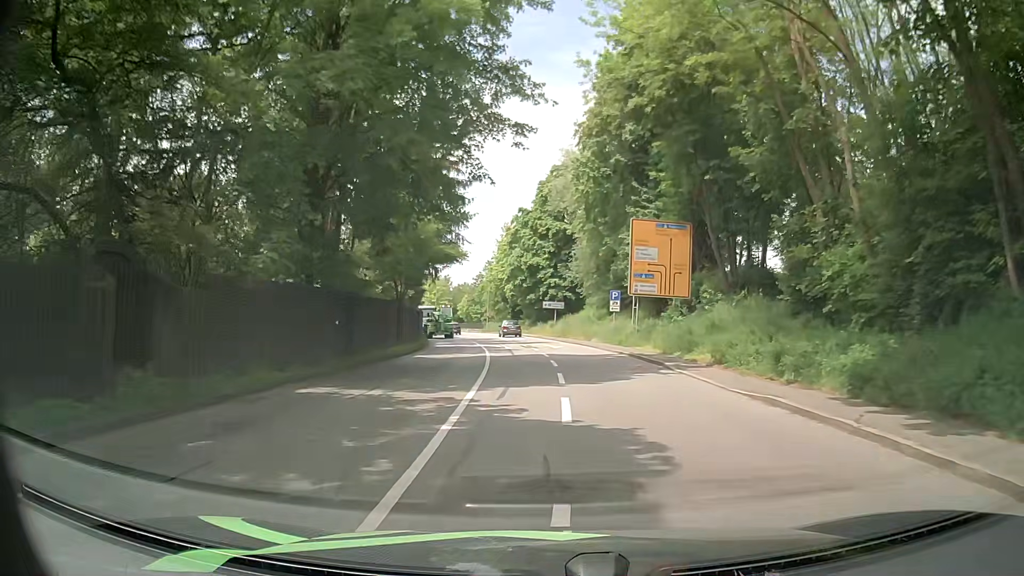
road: primary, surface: asphalt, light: Day
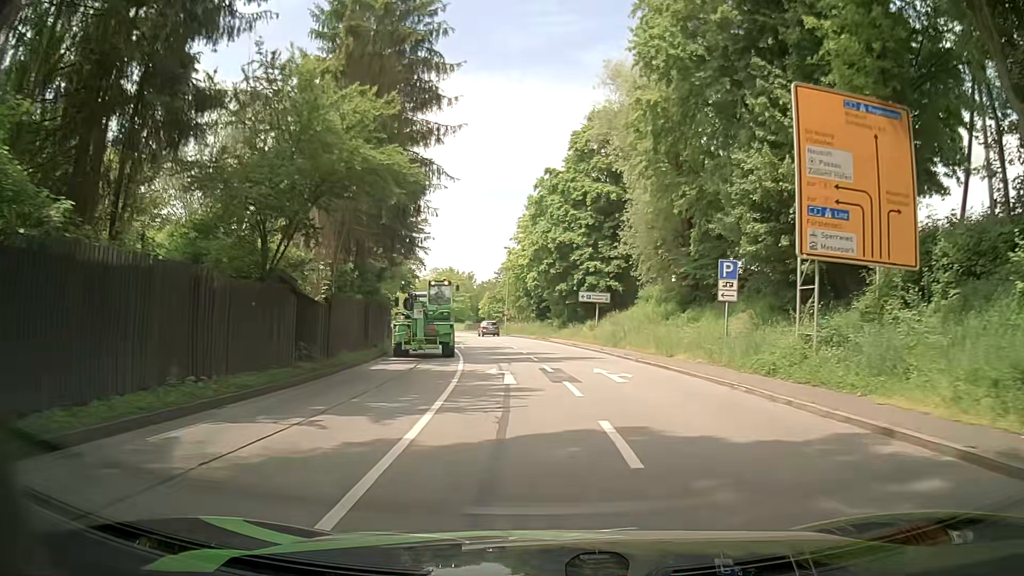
(-0.4, +20.8) m; -3°
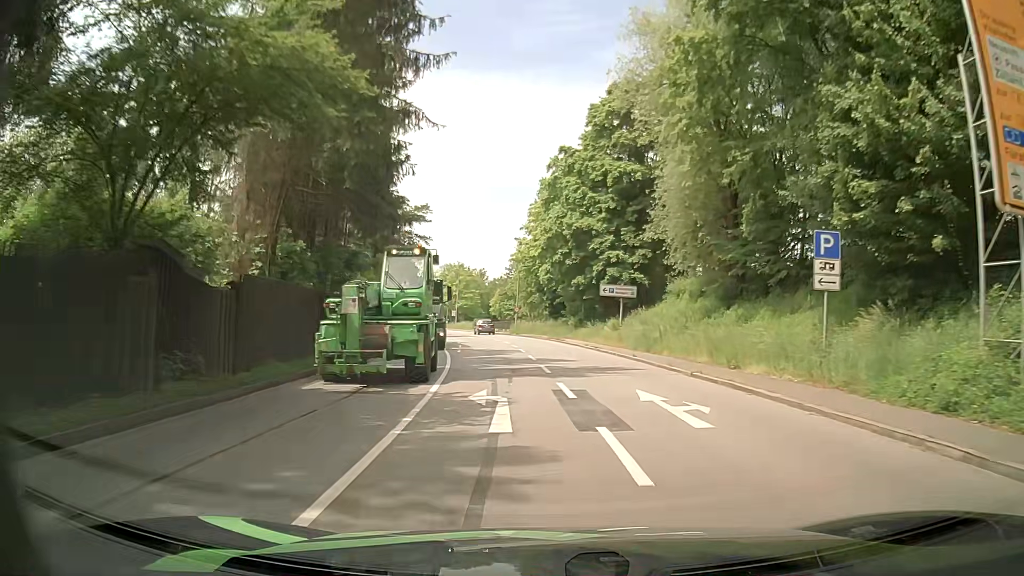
(0.0, +6.9) m; -2°
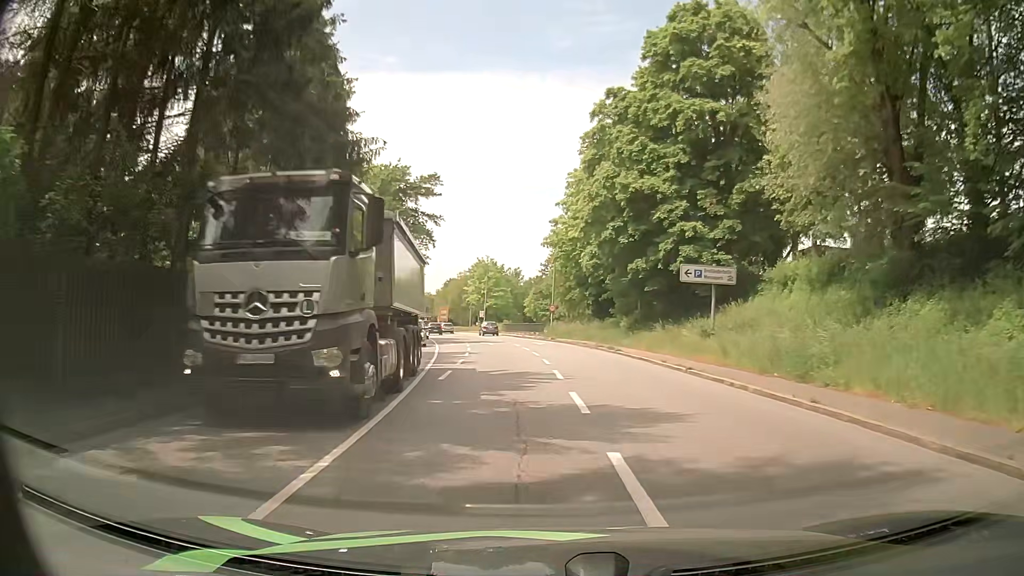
(-0.1, +13.7) m; -2°
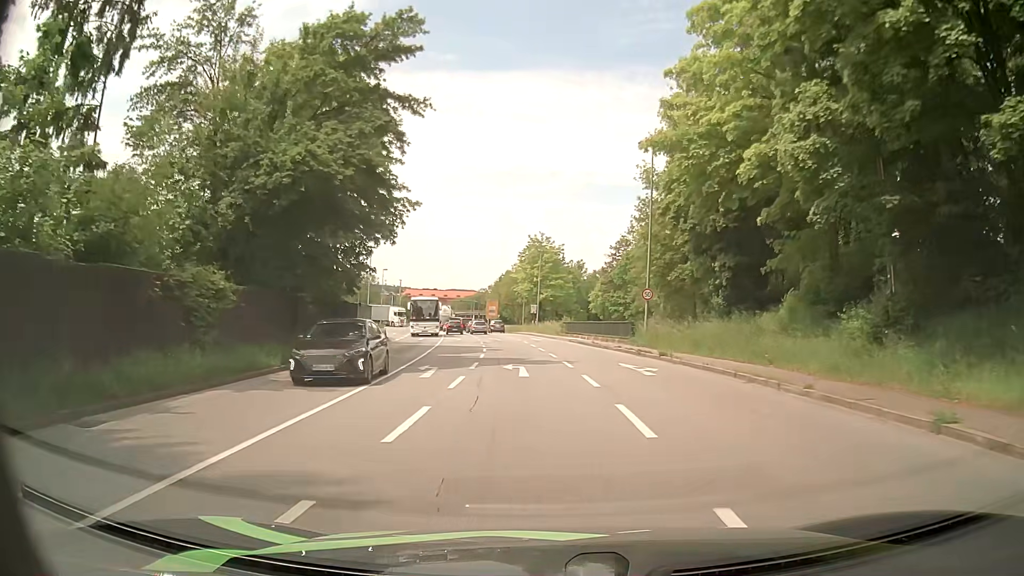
(-1.3, +26.1) m; -6°
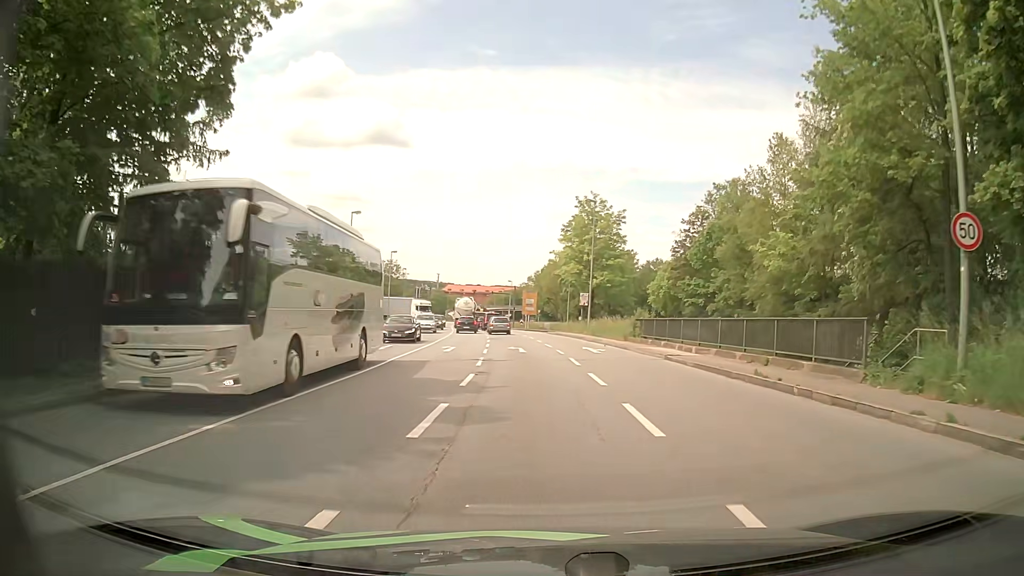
(-0.8, +23.9) m; -4°
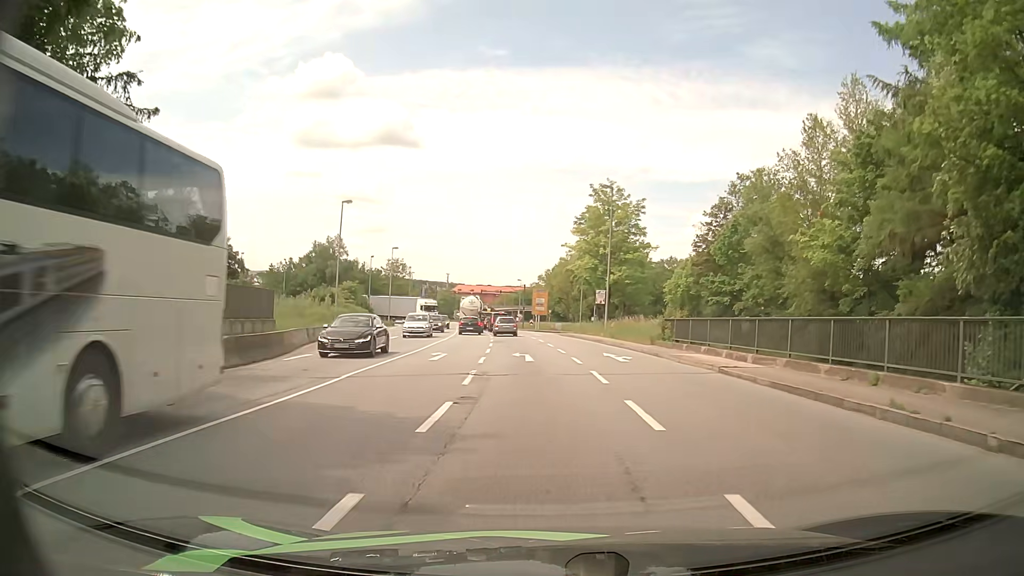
(-0.1, +5.6) m; -1°
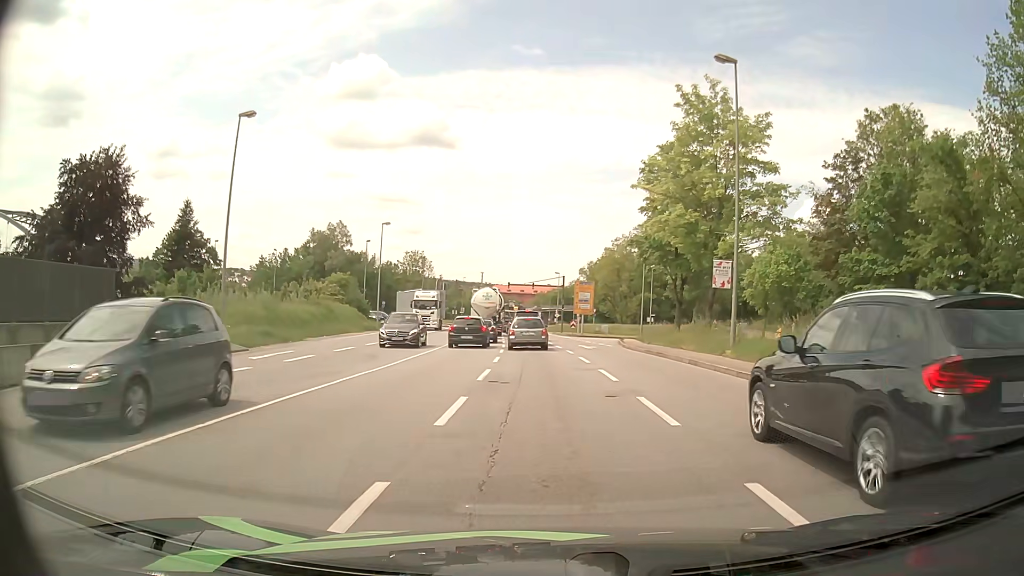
(-0.8, +23.4) m; -3°
